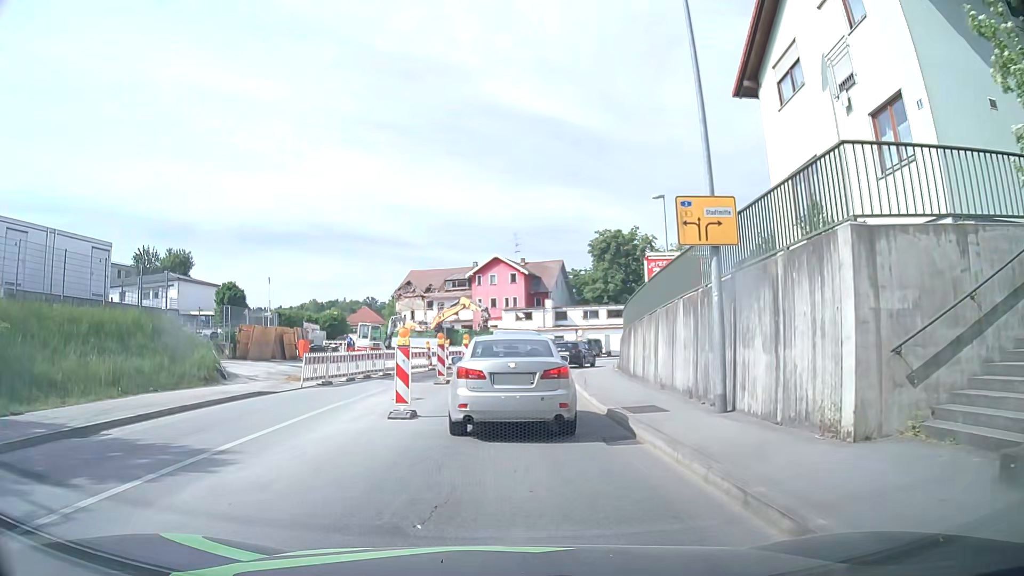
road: tertiary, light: Day
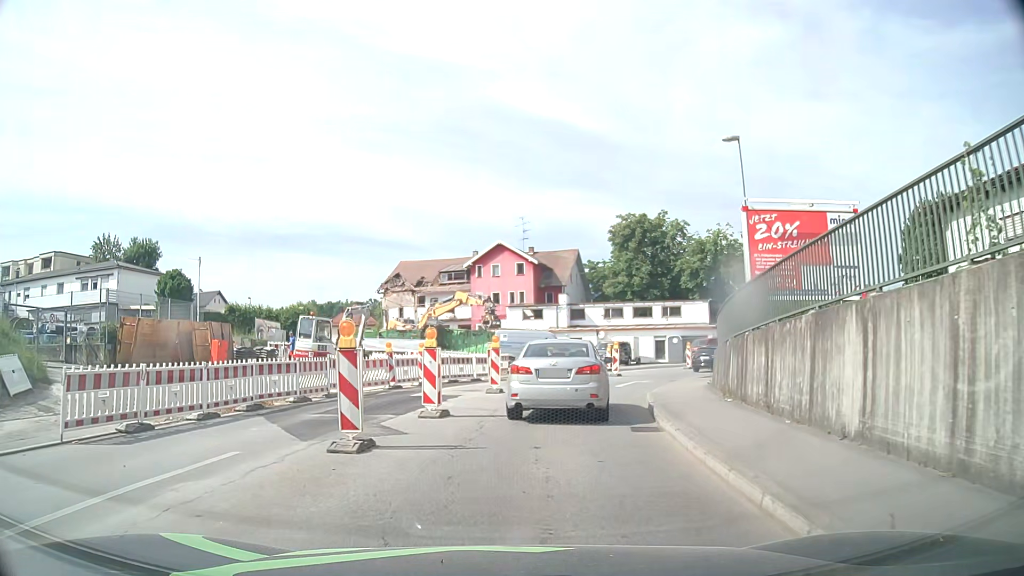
(-0.4, +13.6) m; -1°
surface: asphalt
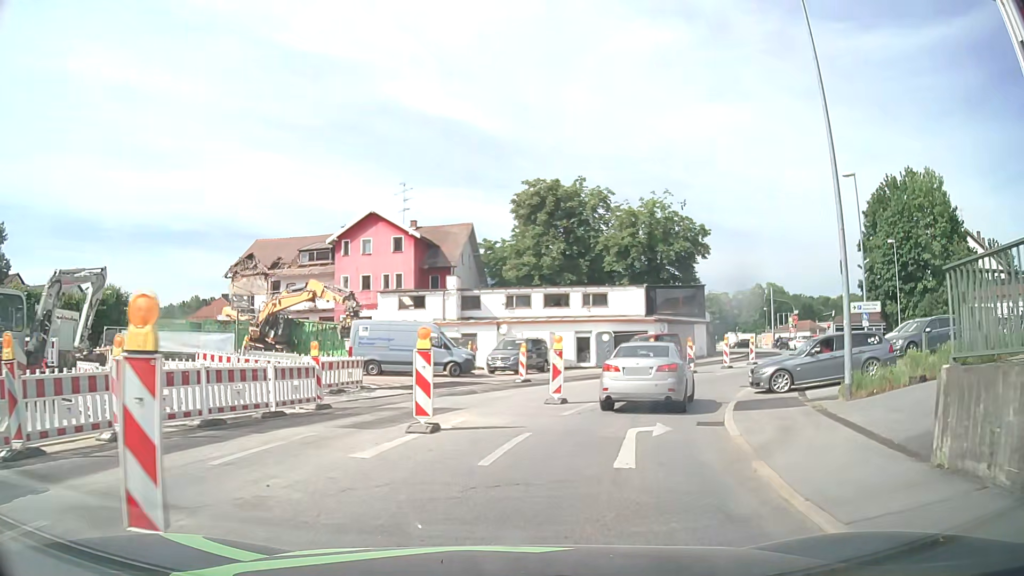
(+0.8, +15.5) m; +9°
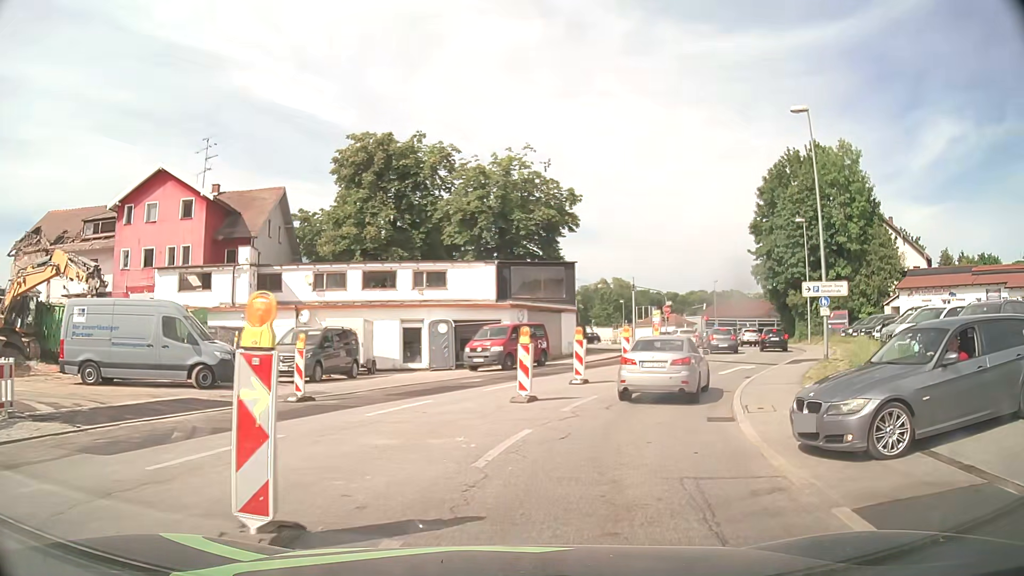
(+1.3, +11.7) m; +13°
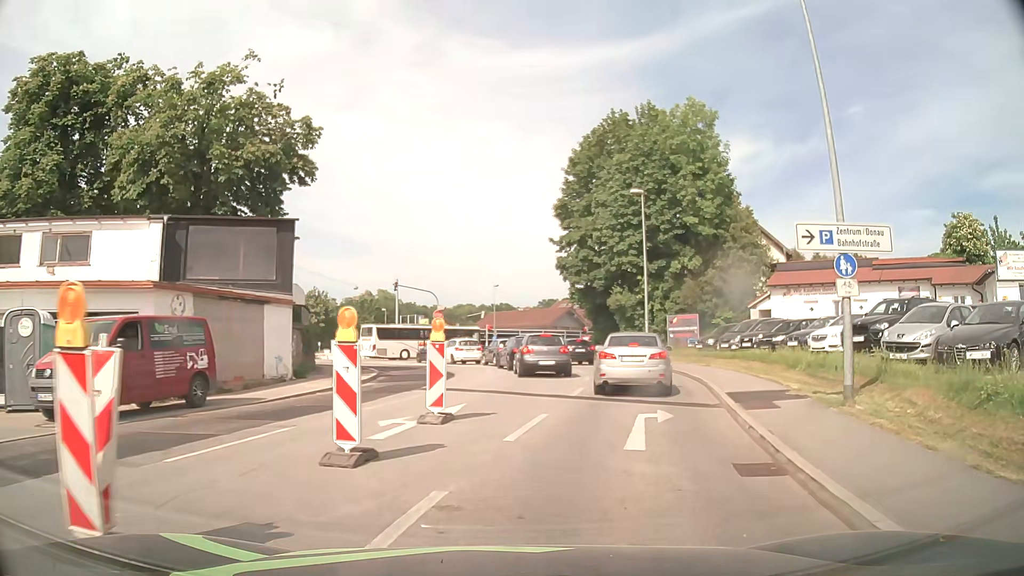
(+2.8, +15.8) m; +20°
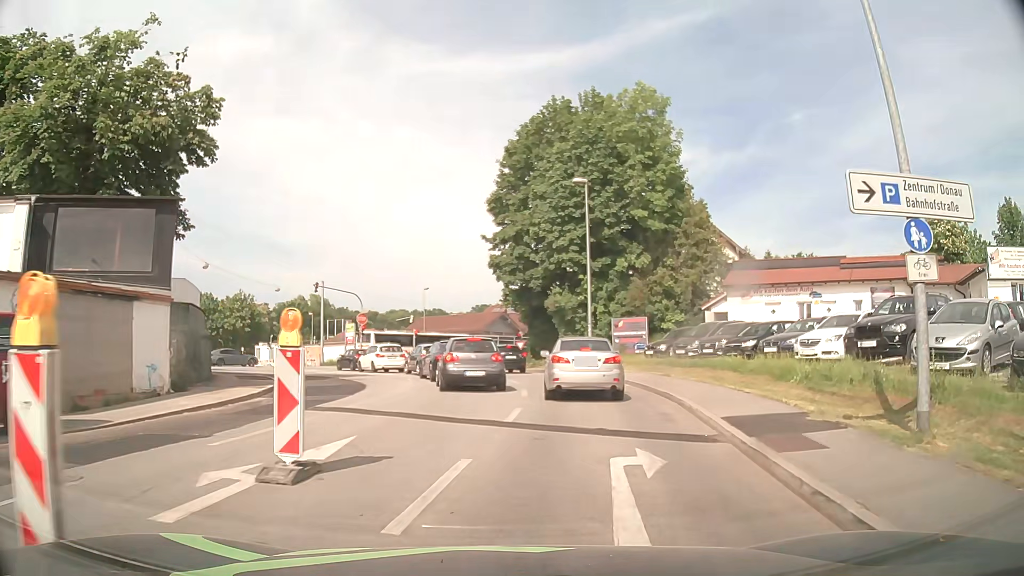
(+0.2, +4.2) m; +6°
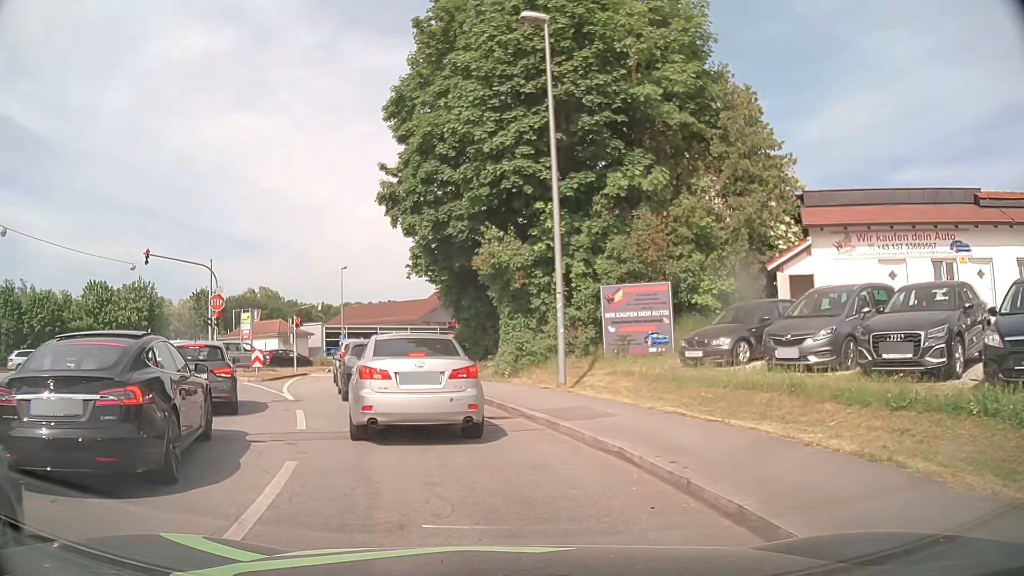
(+1.9, +18.1) m; +4°
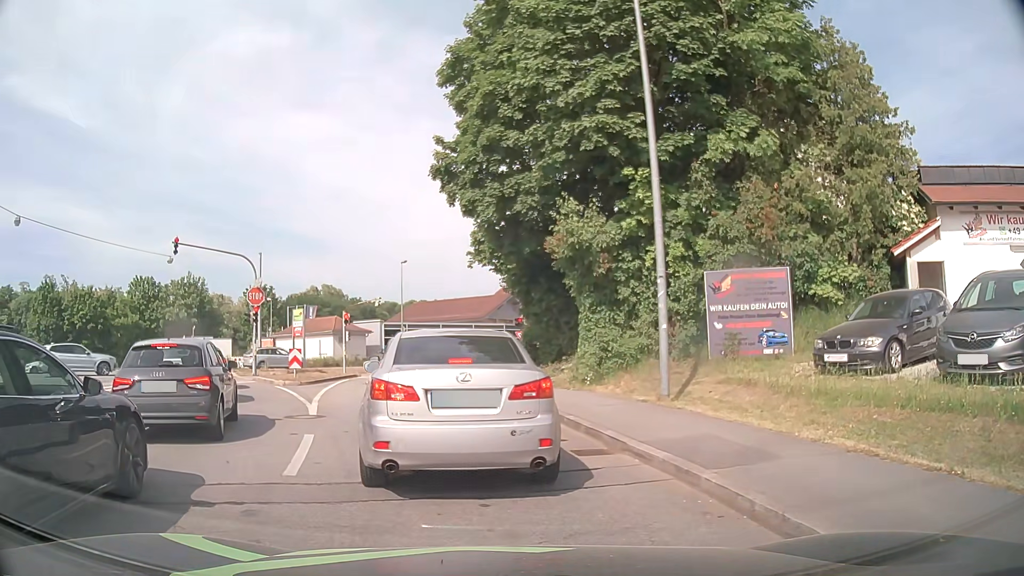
(-0.2, +3.6) m; -5°
